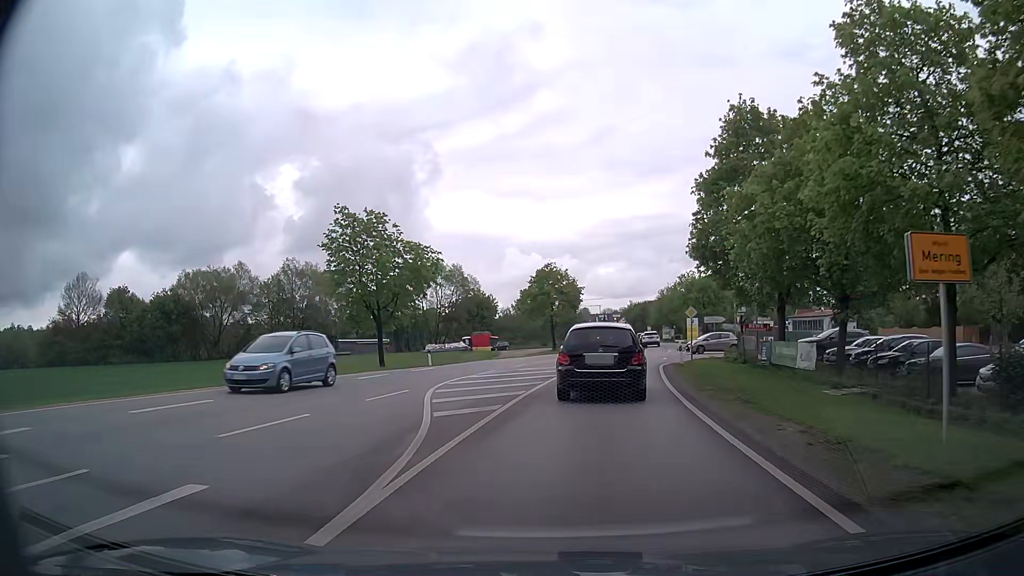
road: secondary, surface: asphalt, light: Day
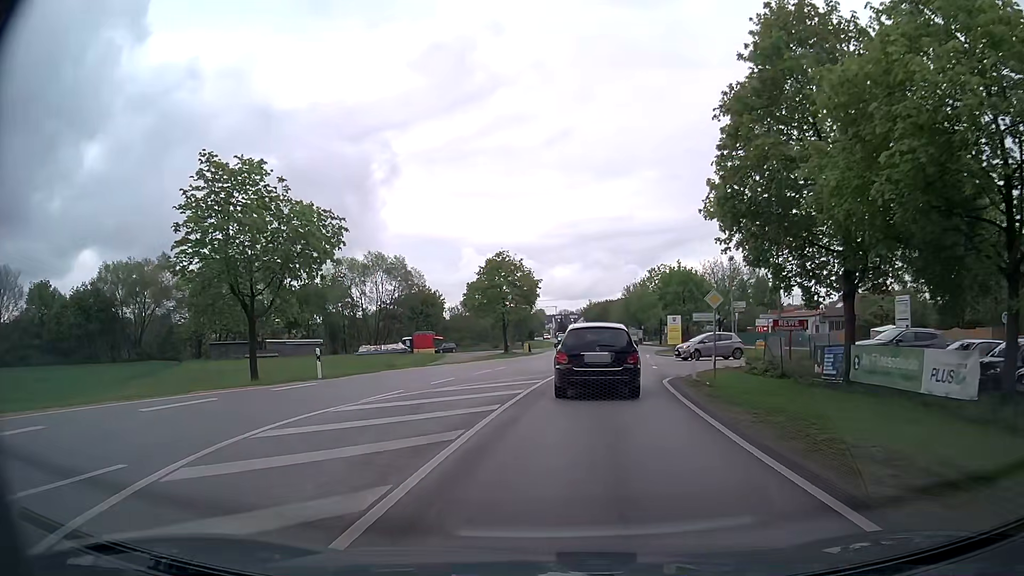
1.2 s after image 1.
(+0.5, +11.4) m; +4°
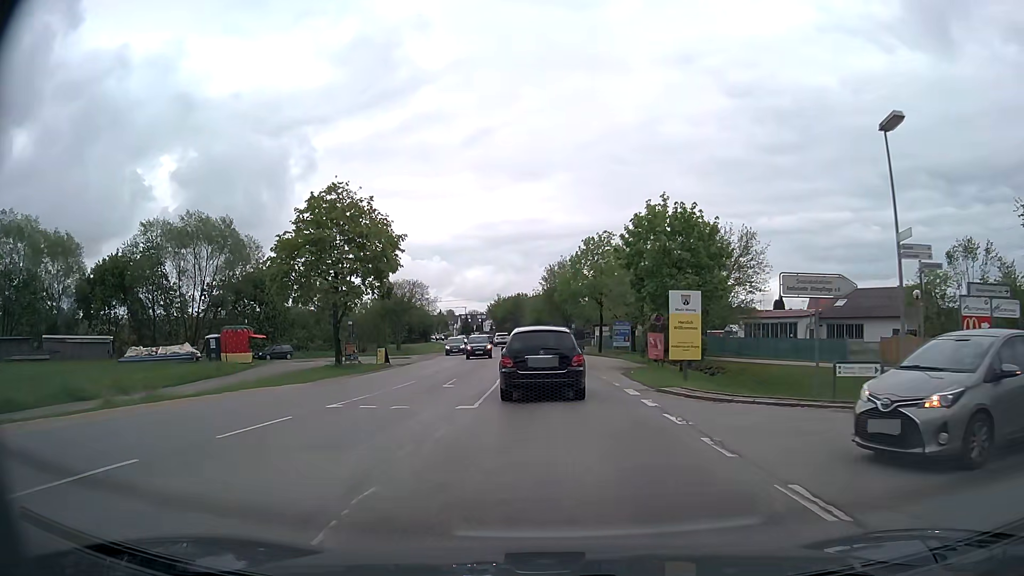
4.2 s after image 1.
(+2.3, +30.3) m; +7°
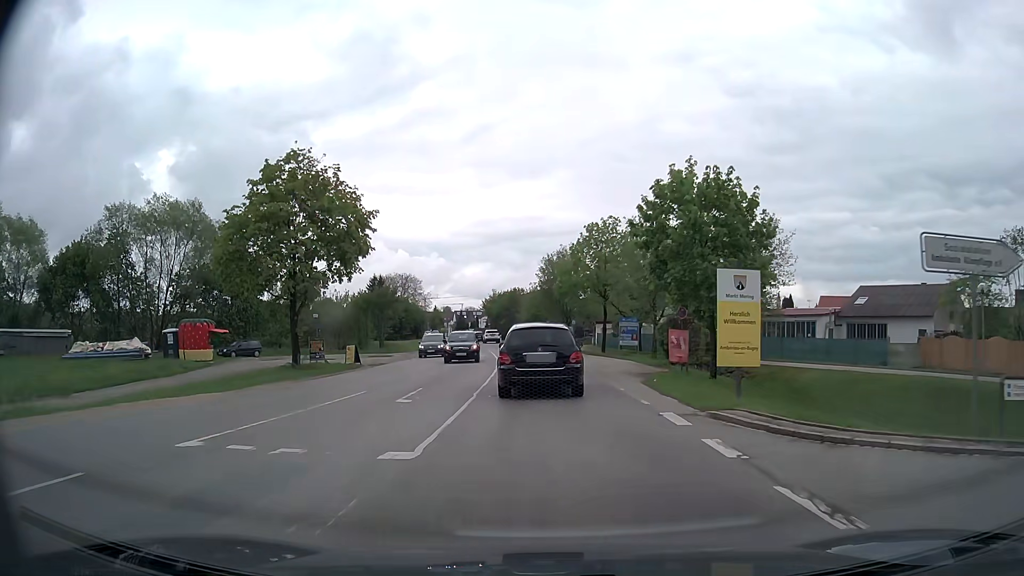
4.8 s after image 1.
(0.0, +6.3) m; 0°
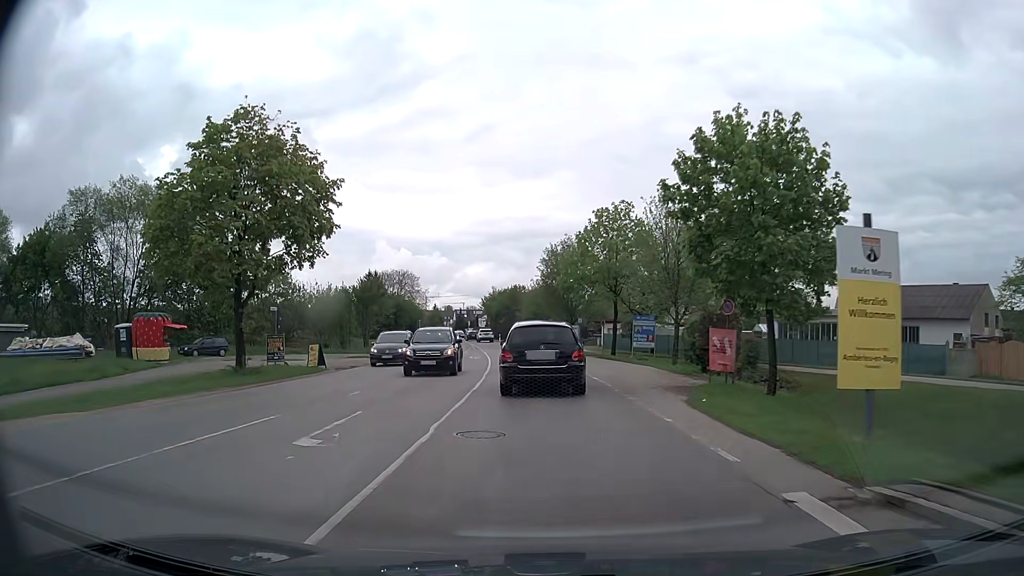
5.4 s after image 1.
(0.0, +6.3) m; 0°
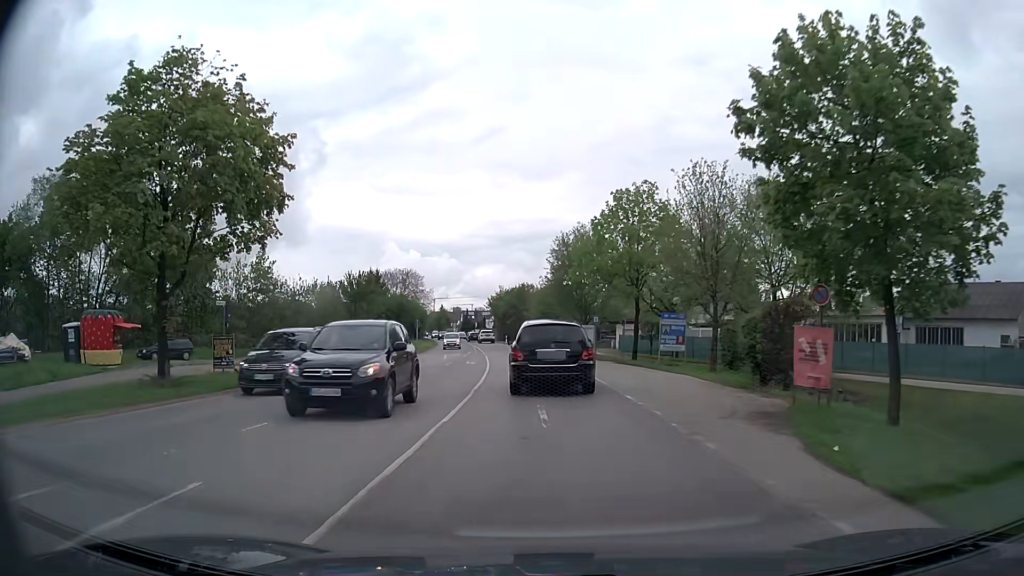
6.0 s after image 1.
(0.0, +6.4) m; -1°
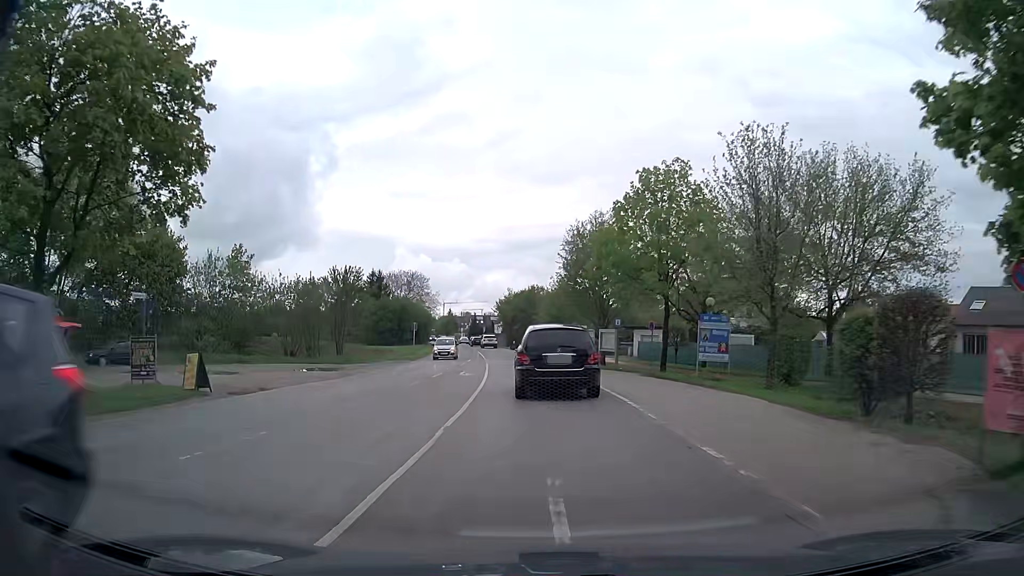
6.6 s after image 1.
(0.0, +6.4) m; 0°
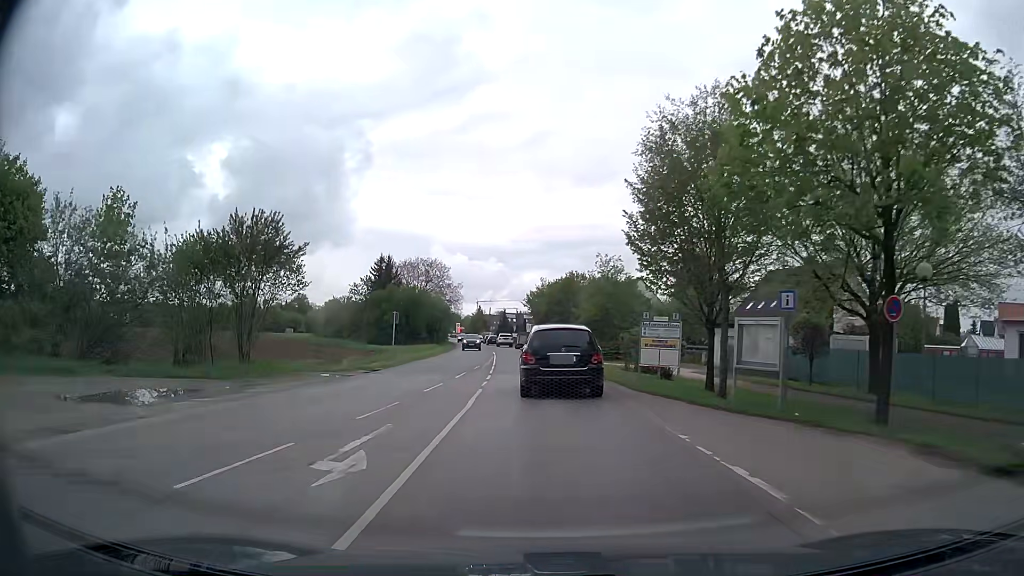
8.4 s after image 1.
(-0.7, +19.8) m; -3°
(0, +10) (0, +20) (-1, +30) (-1, +40) (-2, +50) (-3, +60) (-4, +70) (-5, +80) (-6, +90) (-7, +100) m
